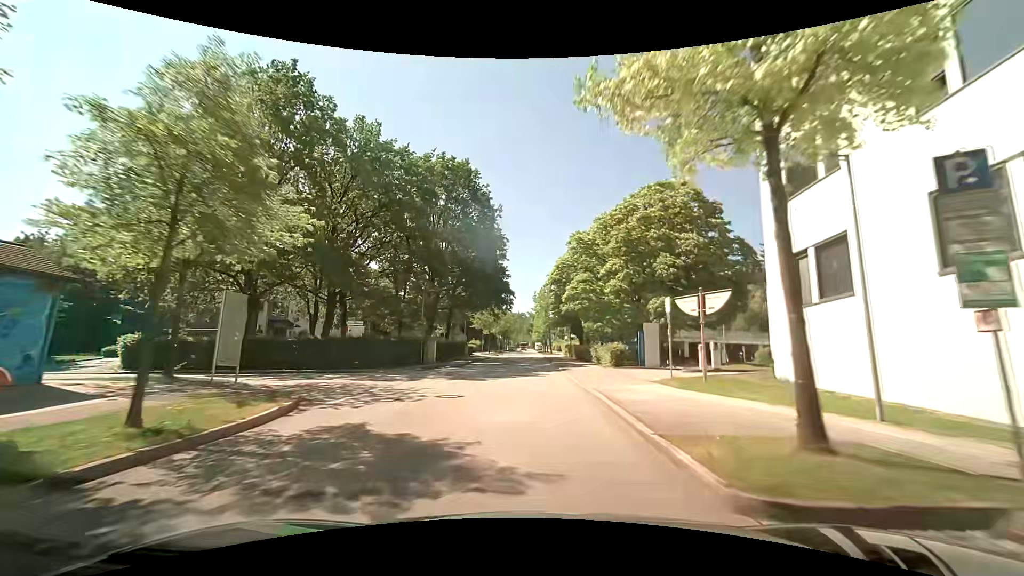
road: residential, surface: asphalt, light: Day
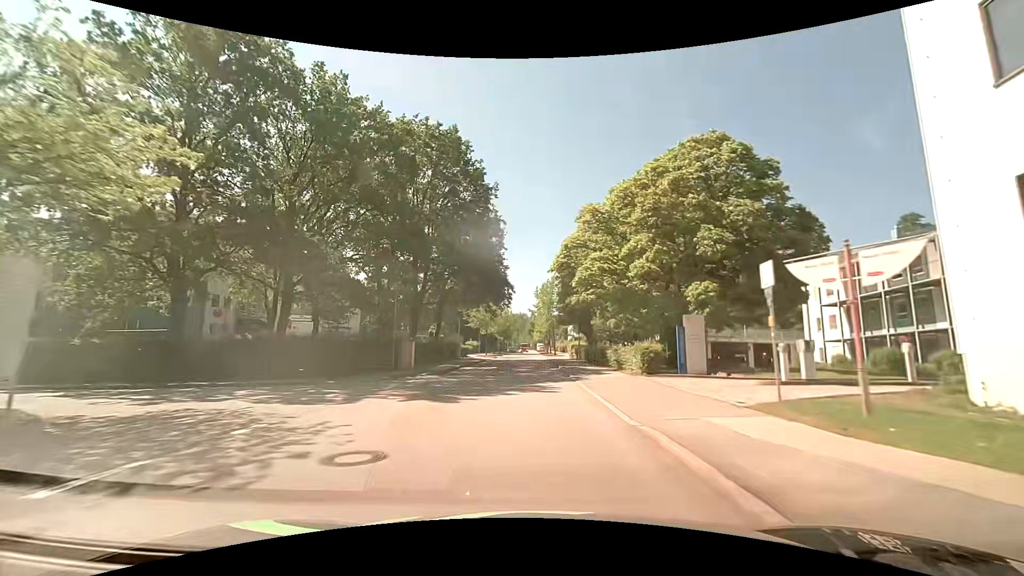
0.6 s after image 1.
(0.0, +7.4) m; 0°
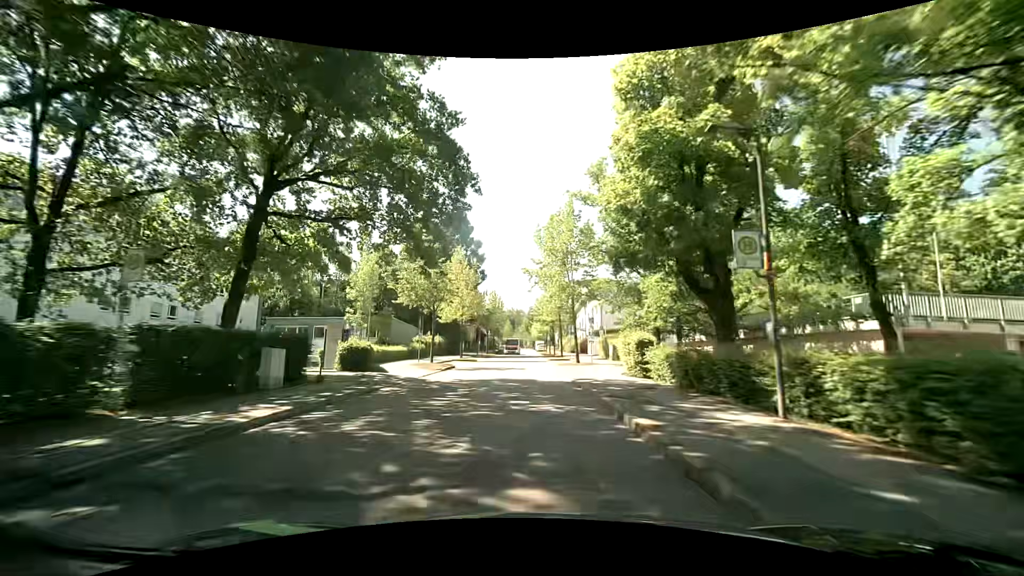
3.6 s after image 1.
(-0.2, +36.1) m; 0°
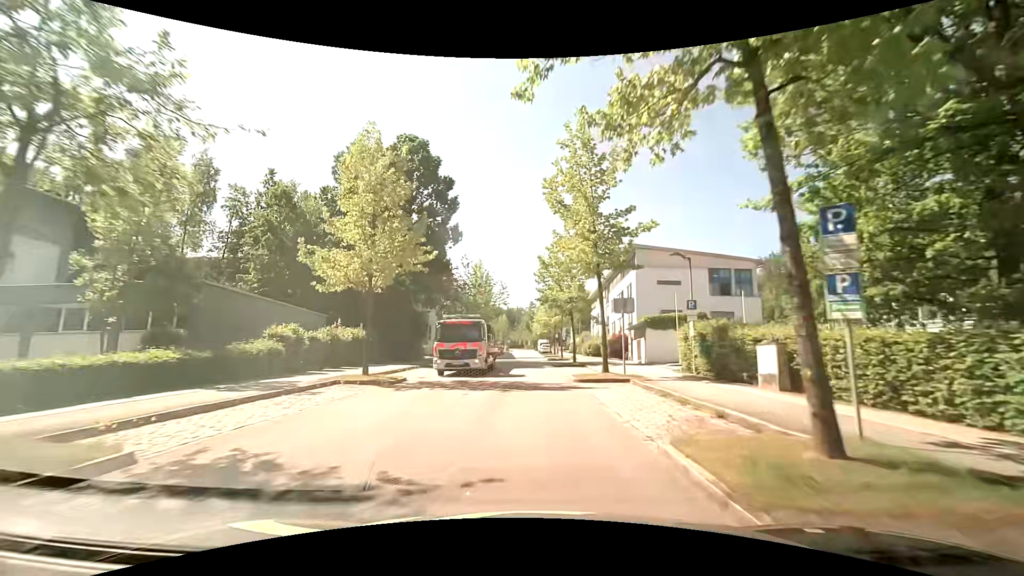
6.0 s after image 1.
(+0.1, +27.0) m; -1°
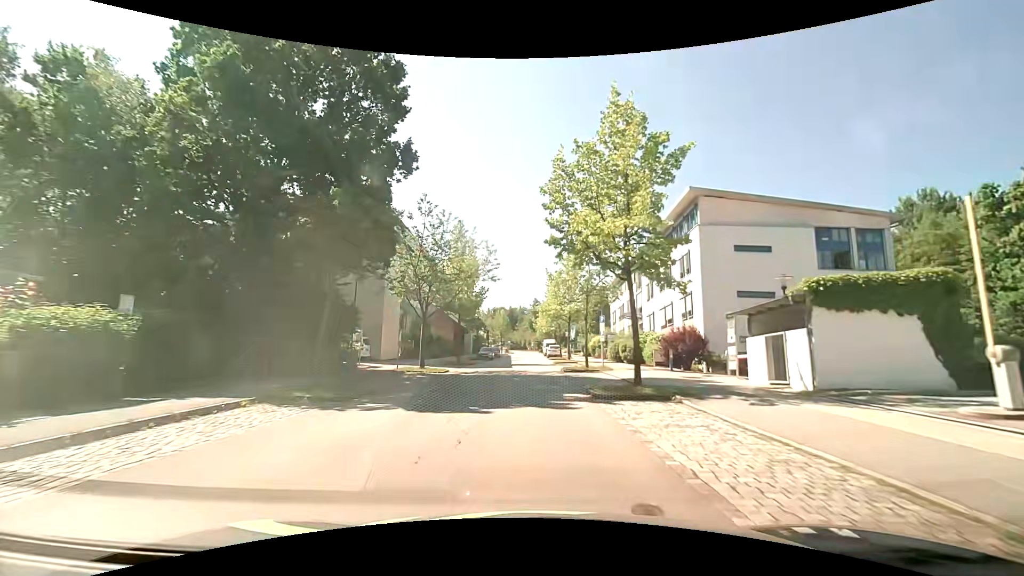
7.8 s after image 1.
(+0.3, +19.1) m; +1°
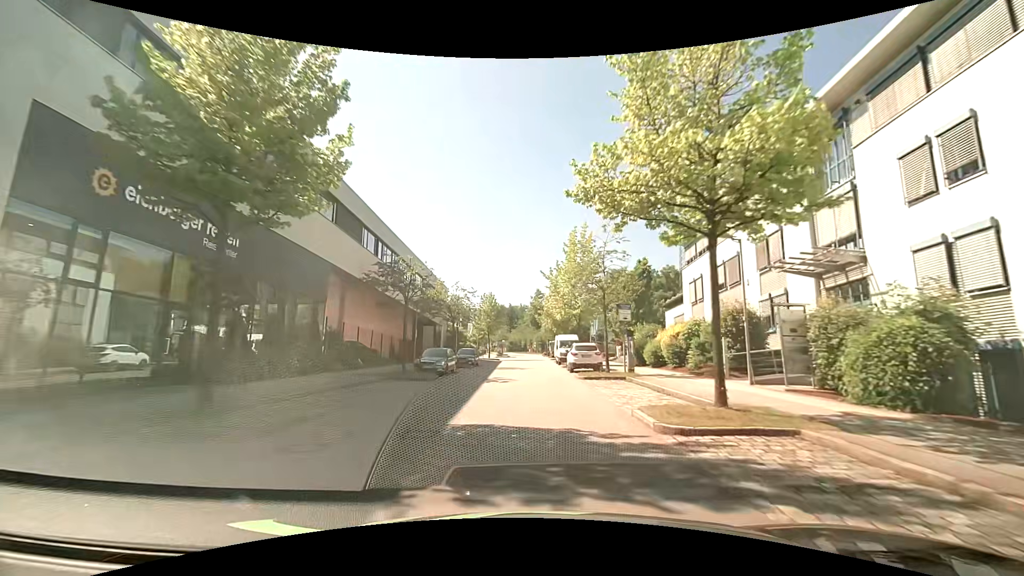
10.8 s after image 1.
(0.0, +33.7) m; -1°
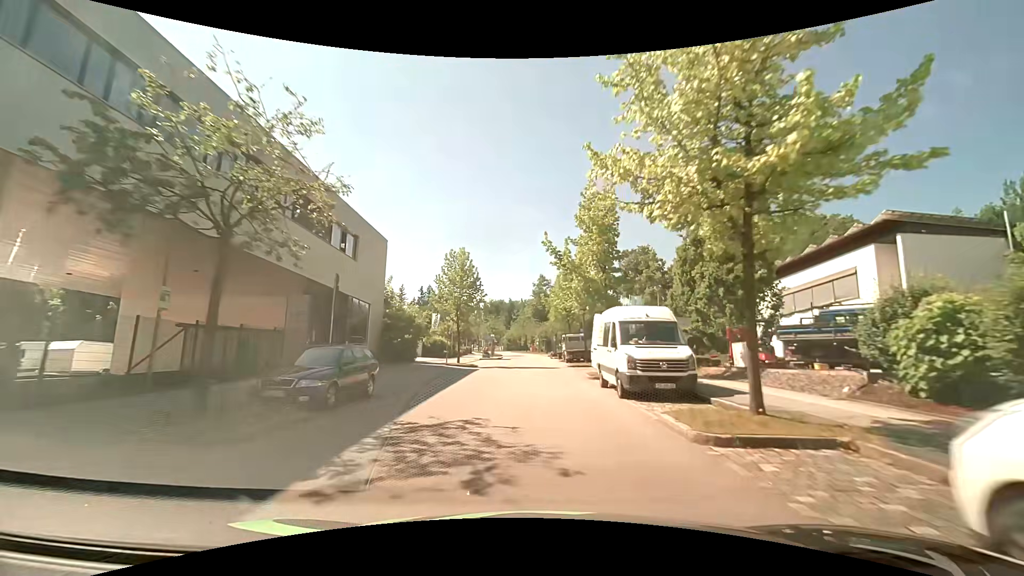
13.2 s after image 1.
(+0.3, +29.0) m; +1°
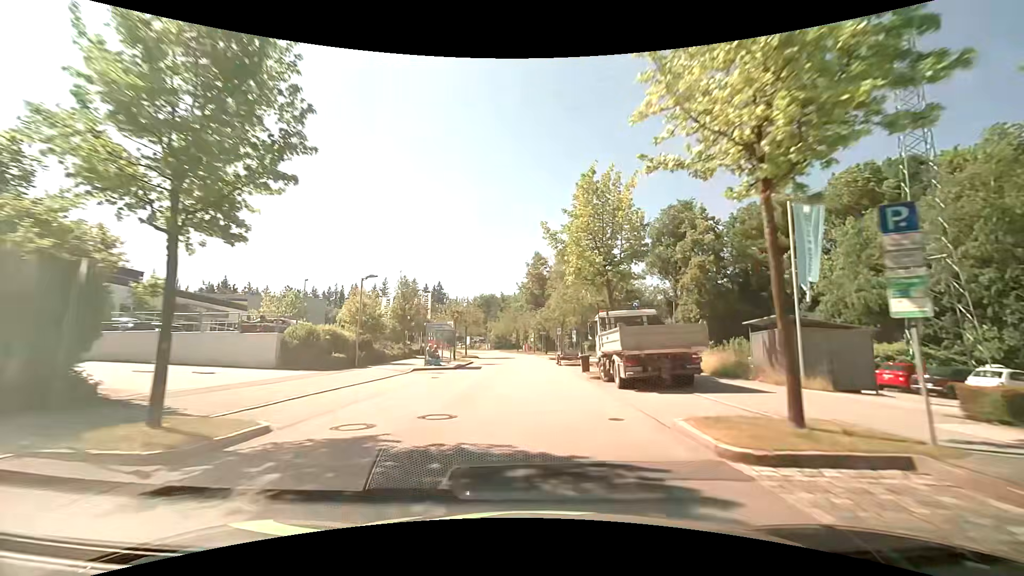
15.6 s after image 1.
(+0.1, +29.5) m; +1°
(0, +10) (0, +20) (0, +30) (-1, +40) (-1, +50) (-2, +60) (-3, +70) (-5, +80) (-7, +90) (-9, +99) m
